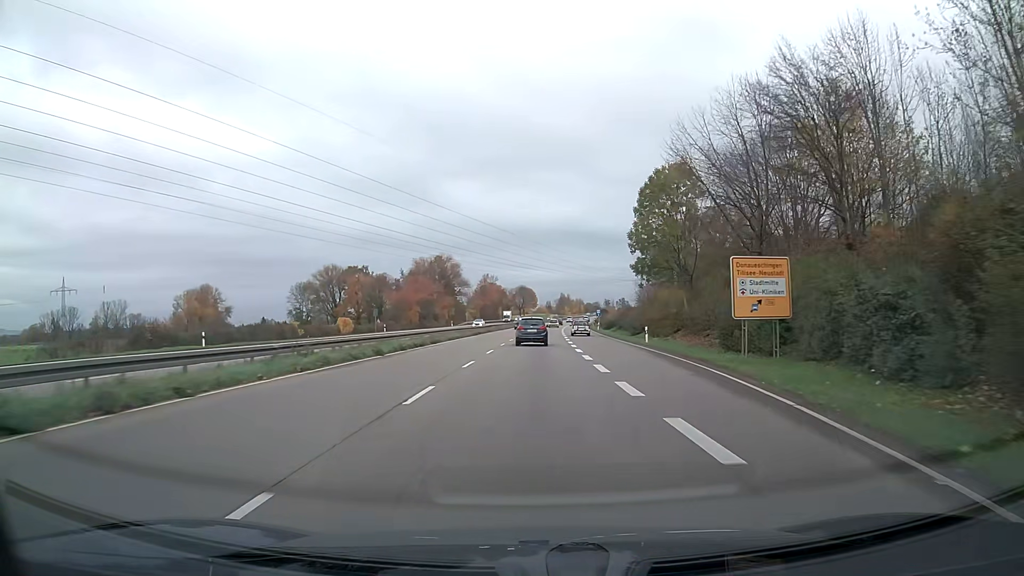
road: trunk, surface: asphalt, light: Day
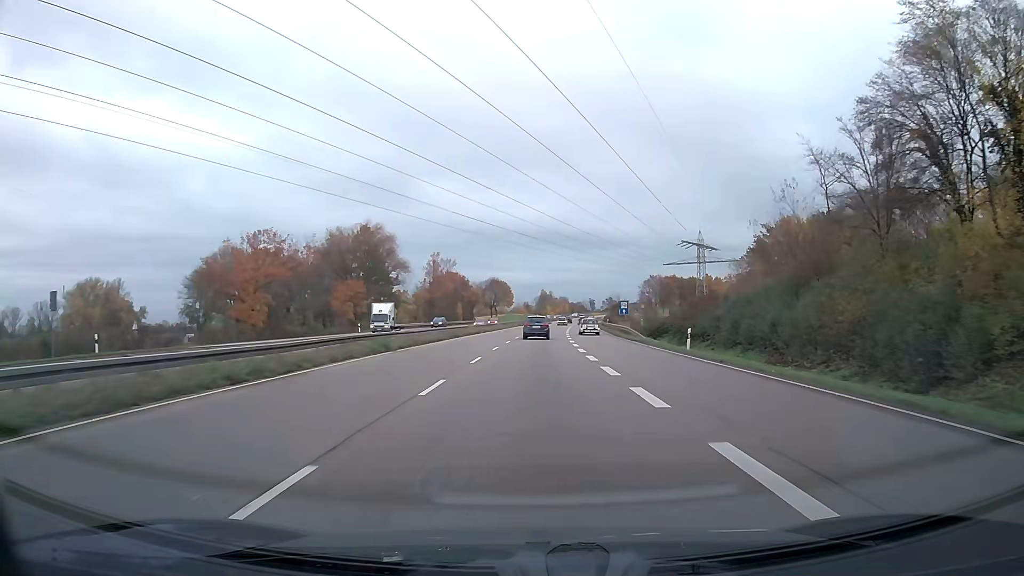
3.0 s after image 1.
(+1.0, +62.3) m; +2°
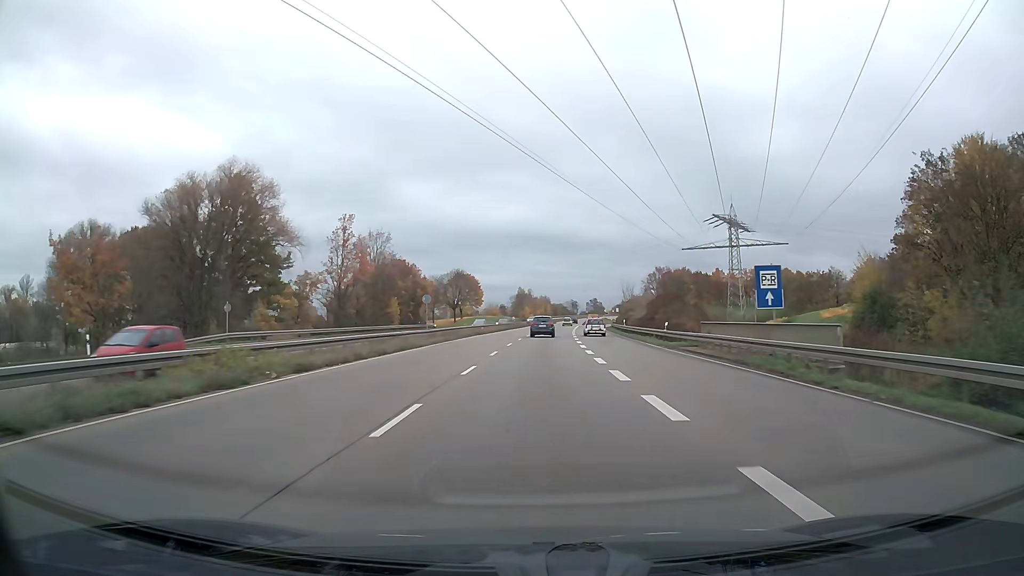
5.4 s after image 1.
(+0.8, +49.5) m; +2°
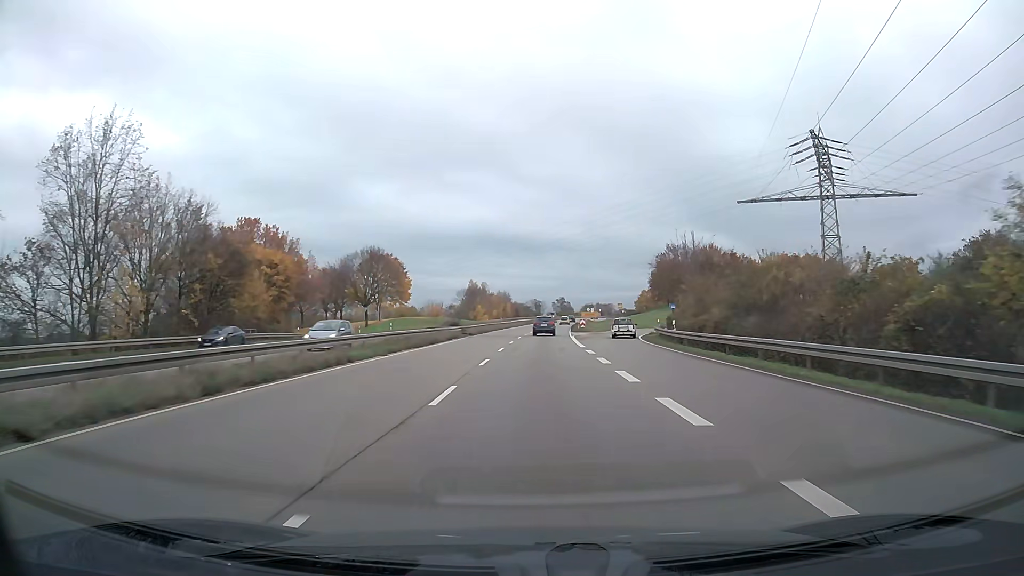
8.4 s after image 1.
(+1.6, +61.3) m; +3°
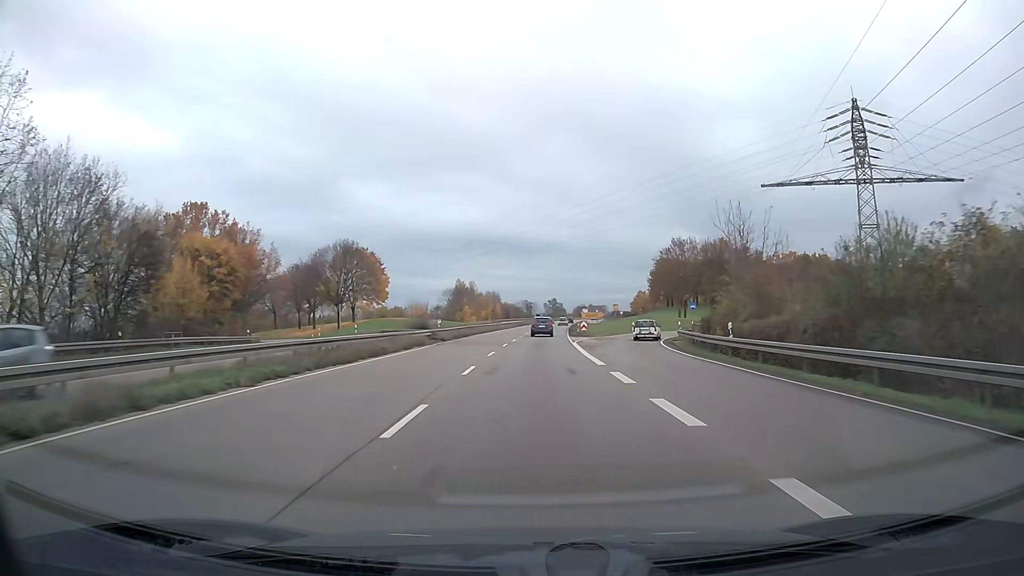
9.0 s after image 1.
(+0.1, +12.2) m; +1°
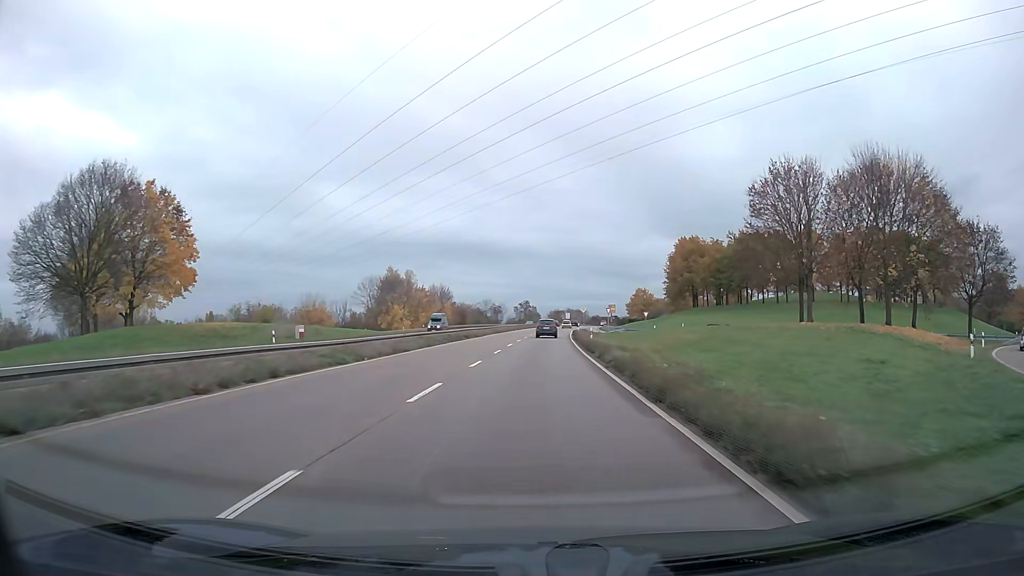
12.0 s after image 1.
(+1.4, +60.2) m; +2°
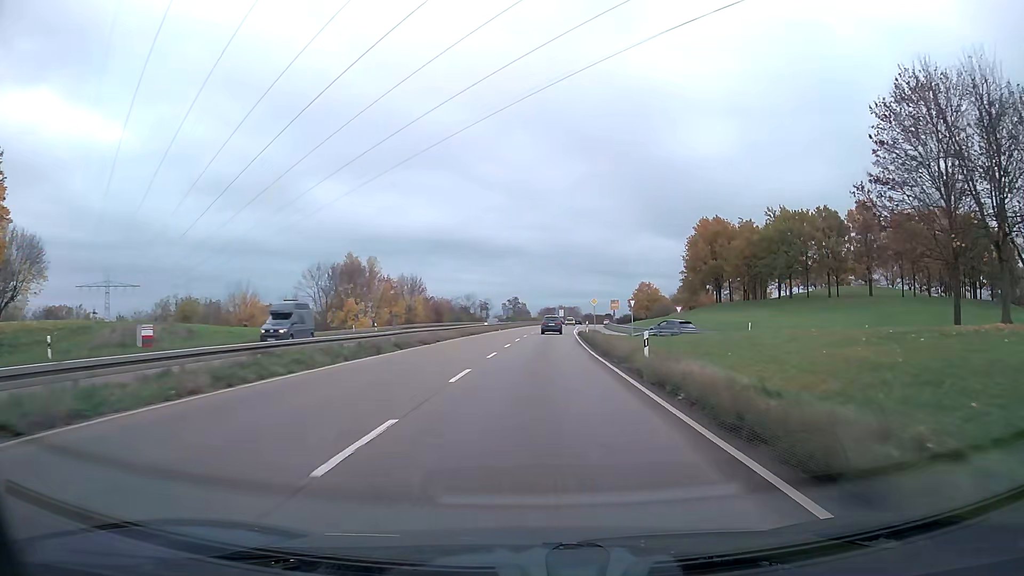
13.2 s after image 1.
(+0.2, +23.8) m; +1°
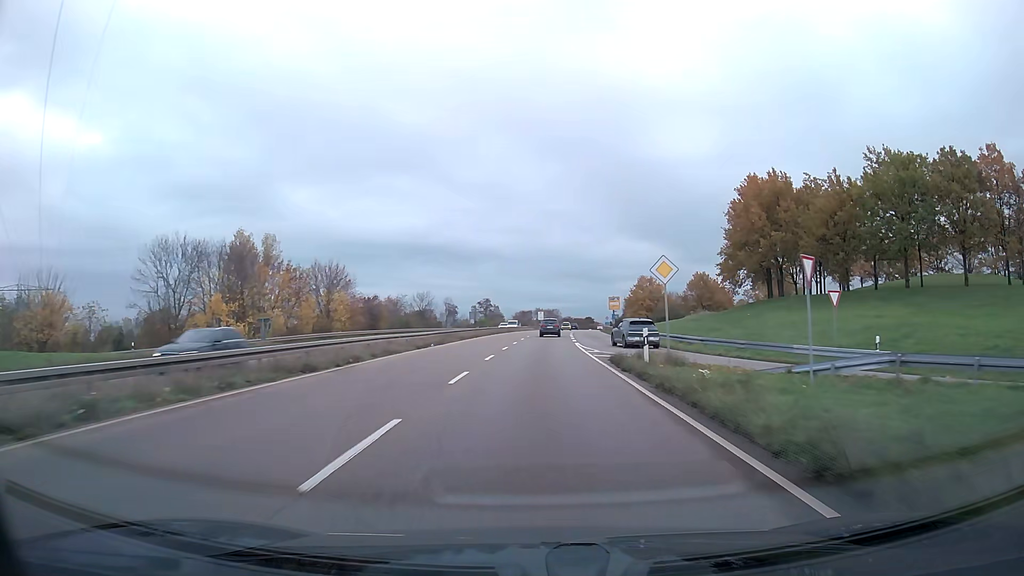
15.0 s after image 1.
(+0.6, +35.7) m; +2°
